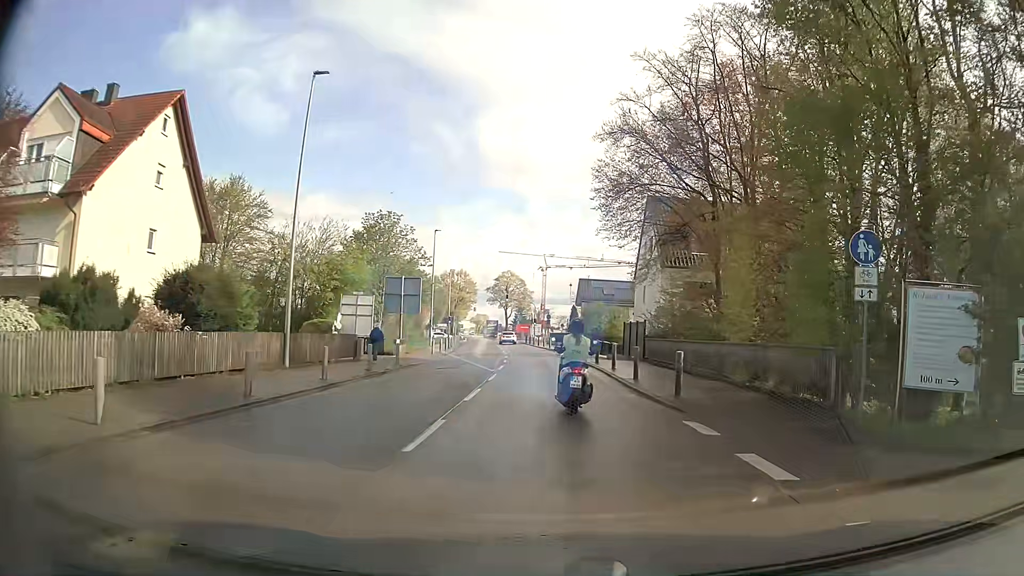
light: Day
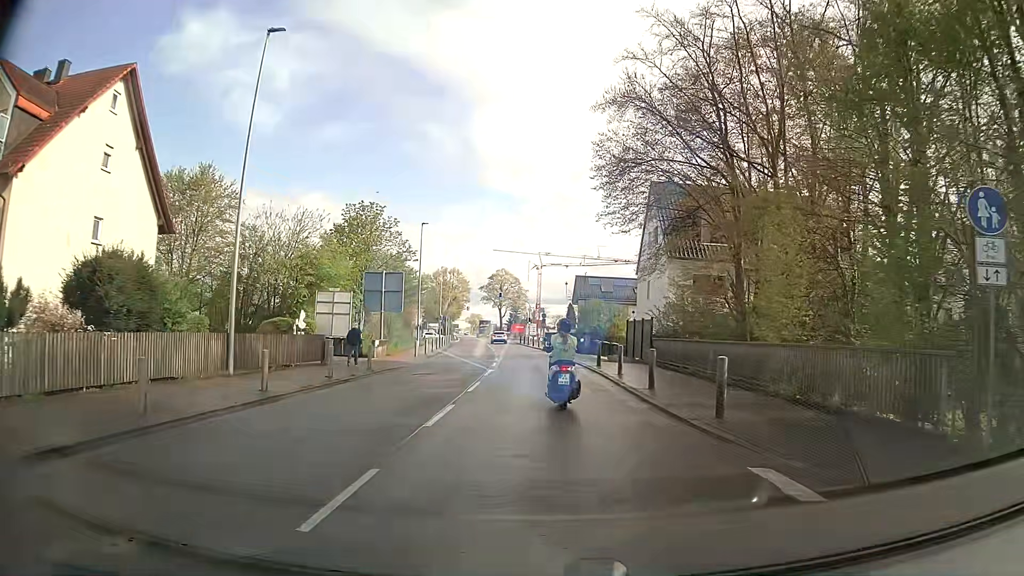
(0.0, +4.0) m; 0°
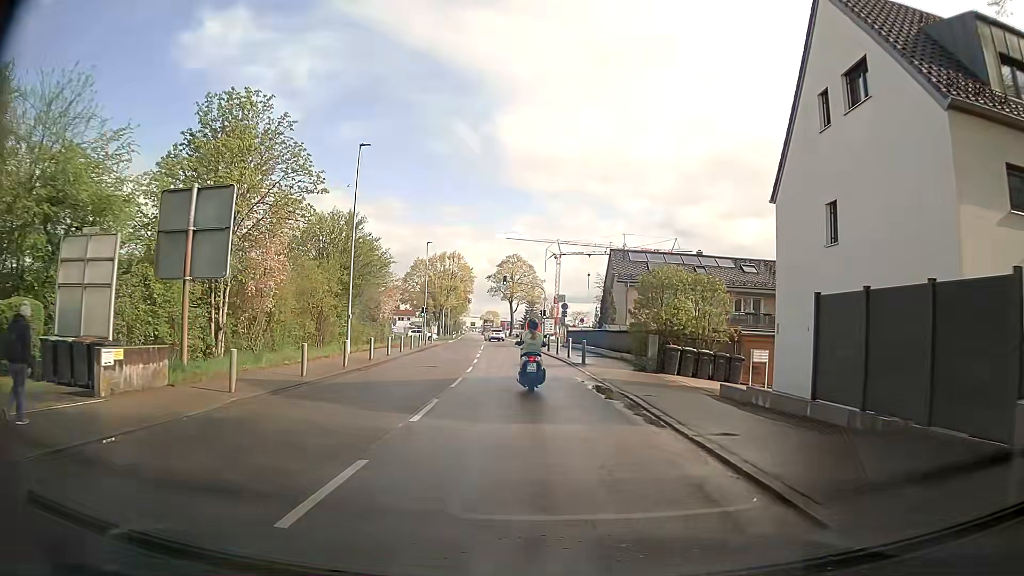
(-0.2, +24.3) m; -1°
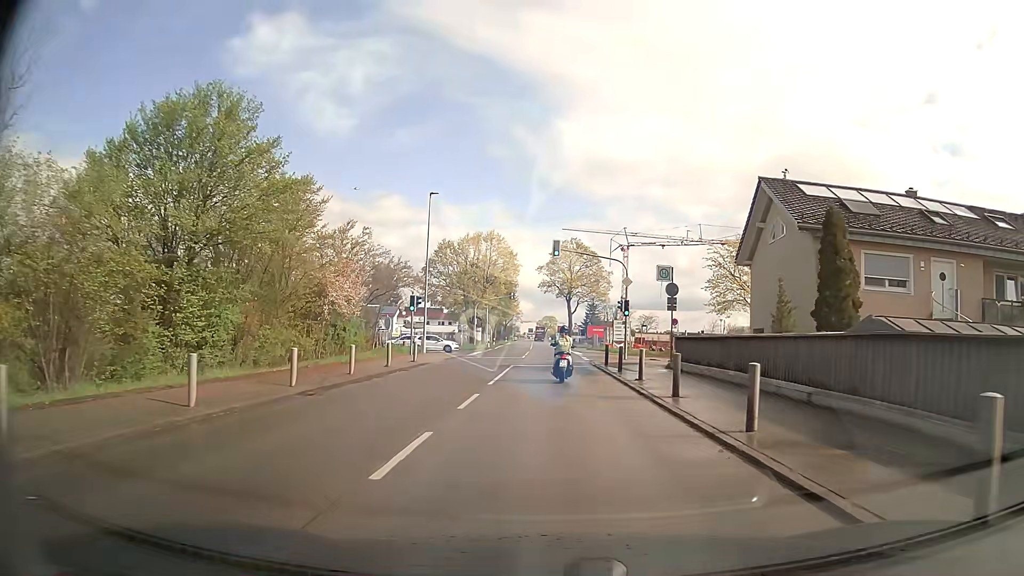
(-1.2, +28.2) m; -5°
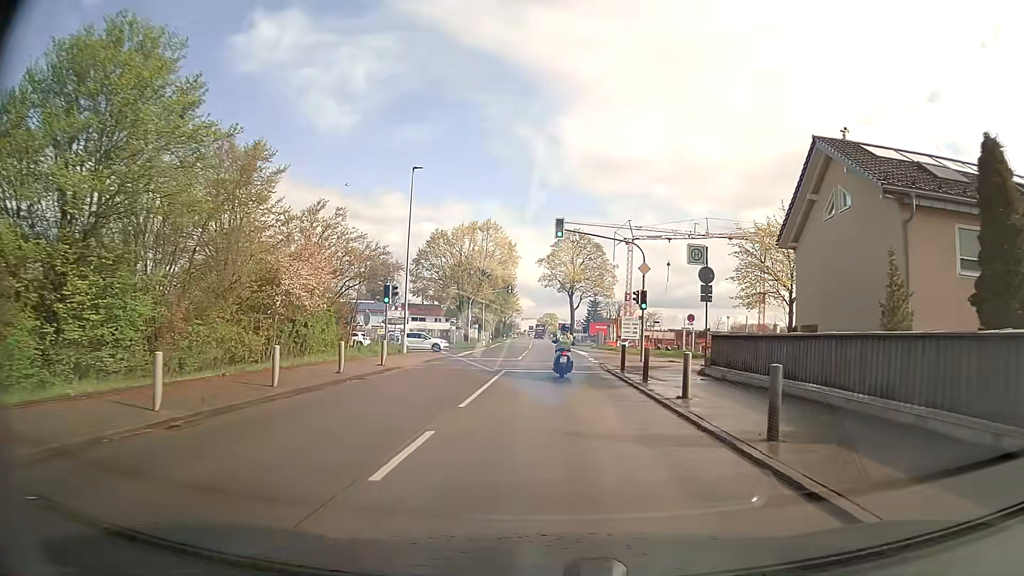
(0.0, +6.2) m; 0°
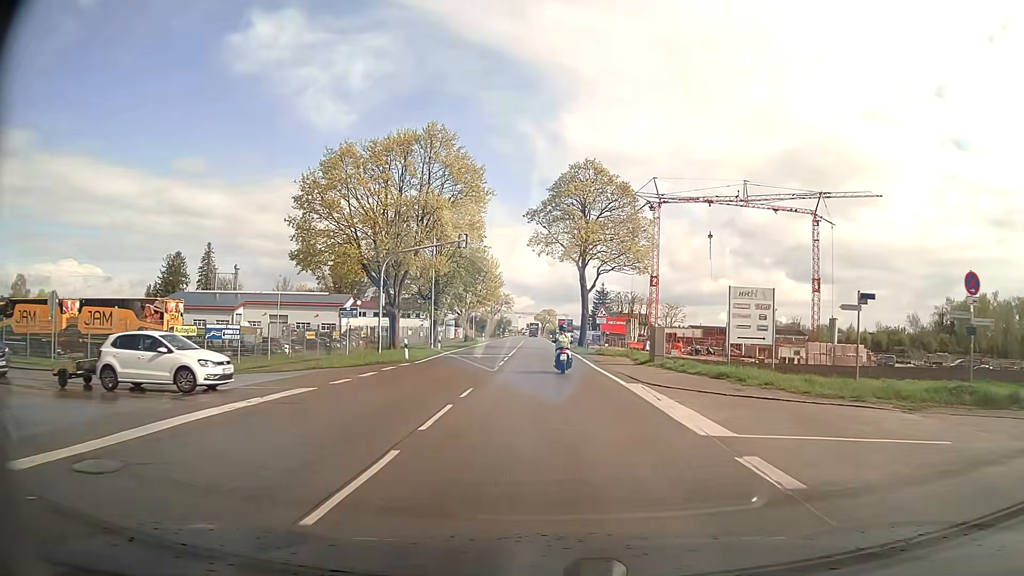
(+0.1, +35.8) m; 0°
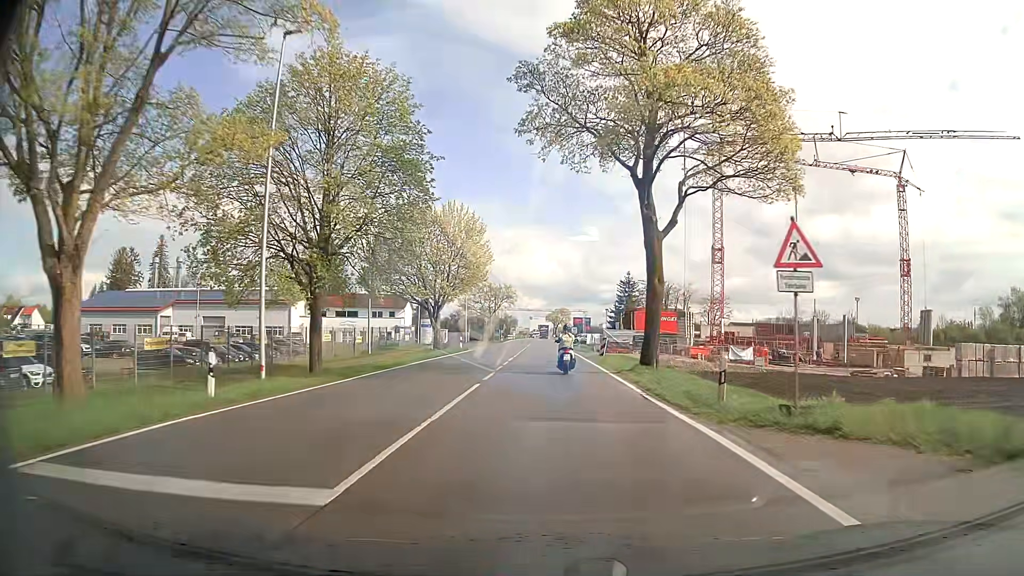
(-0.2, +31.1) m; -1°
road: secondary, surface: asphalt
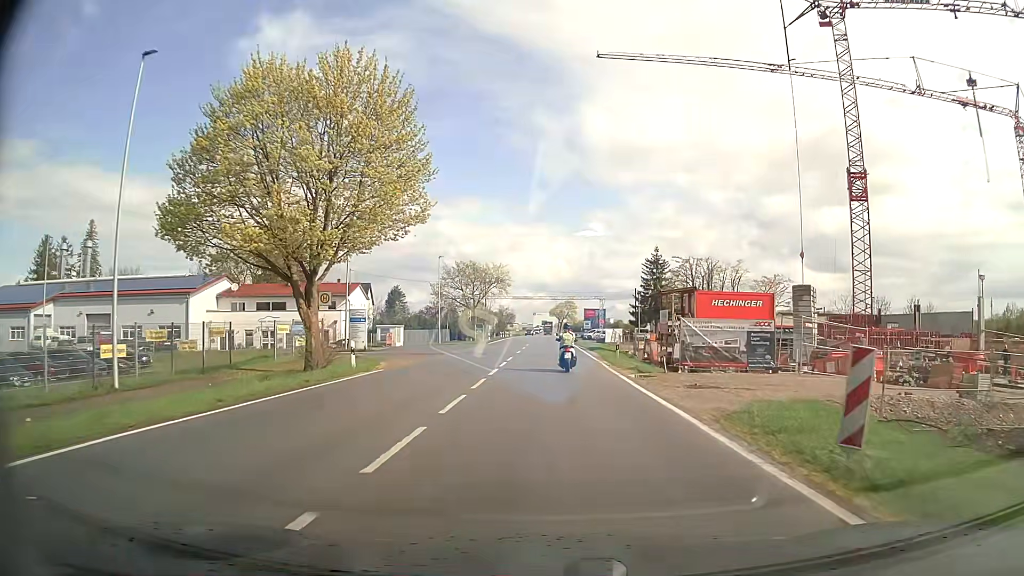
(-0.3, +30.7) m; 0°
(0, +10) (0, +20) (0, +30) (0, +40) (0, +50) (0, +60) (0, +70) (0, +80) (0, +90) (0, +100) m
